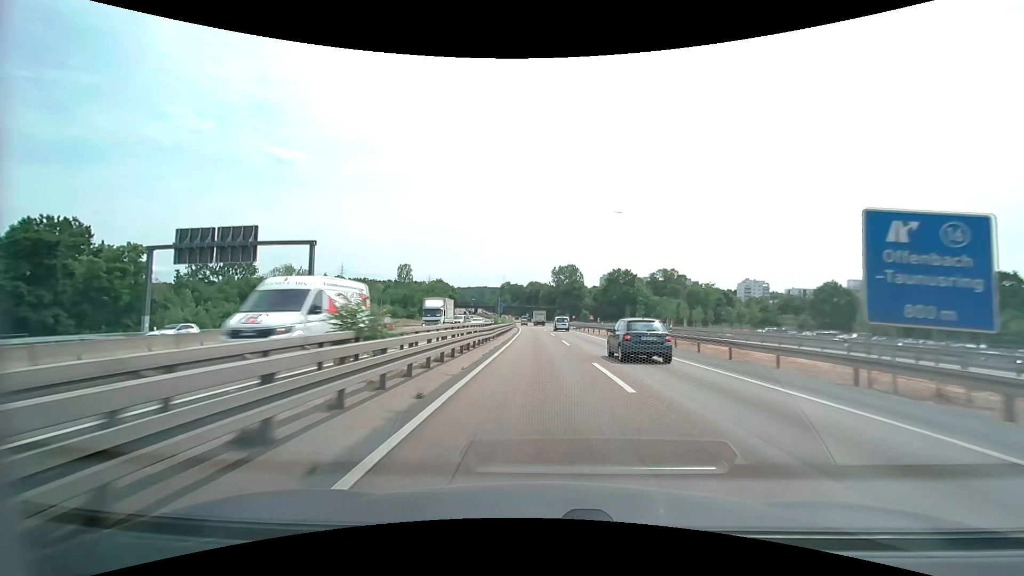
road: motorway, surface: asphalt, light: Day
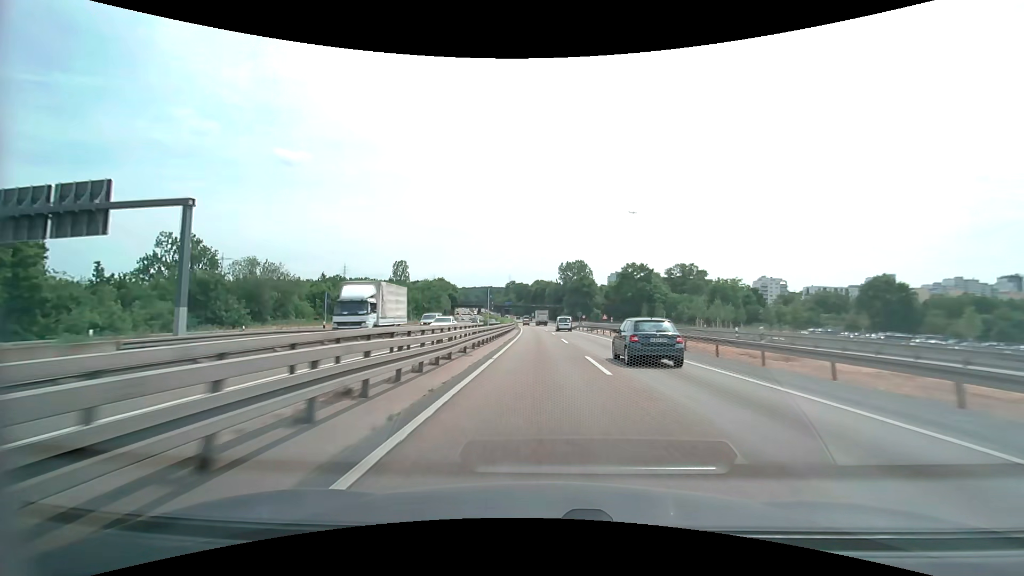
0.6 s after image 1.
(0.0, +15.0) m; 0°
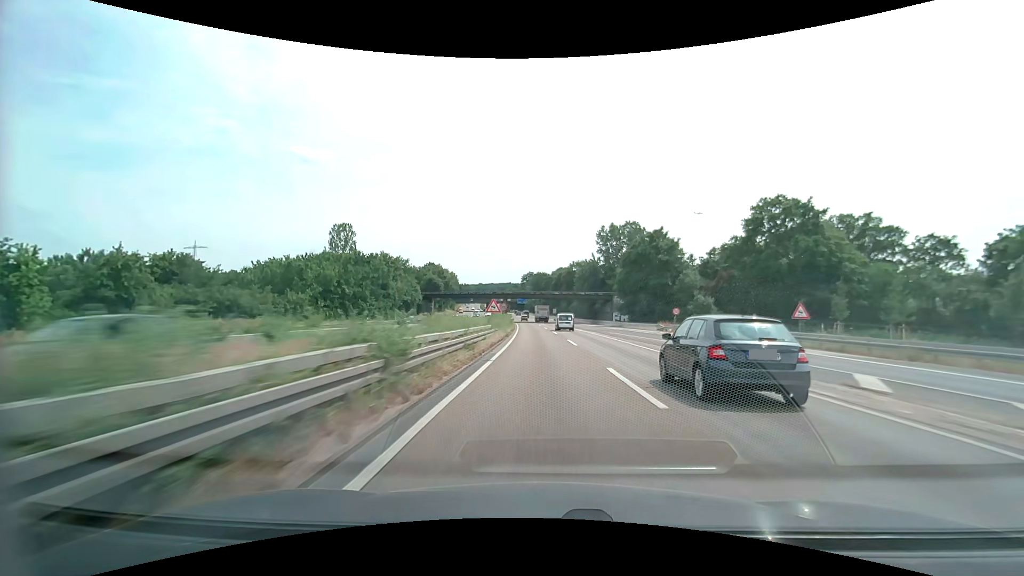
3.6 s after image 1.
(-1.8, +75.9) m; -2°
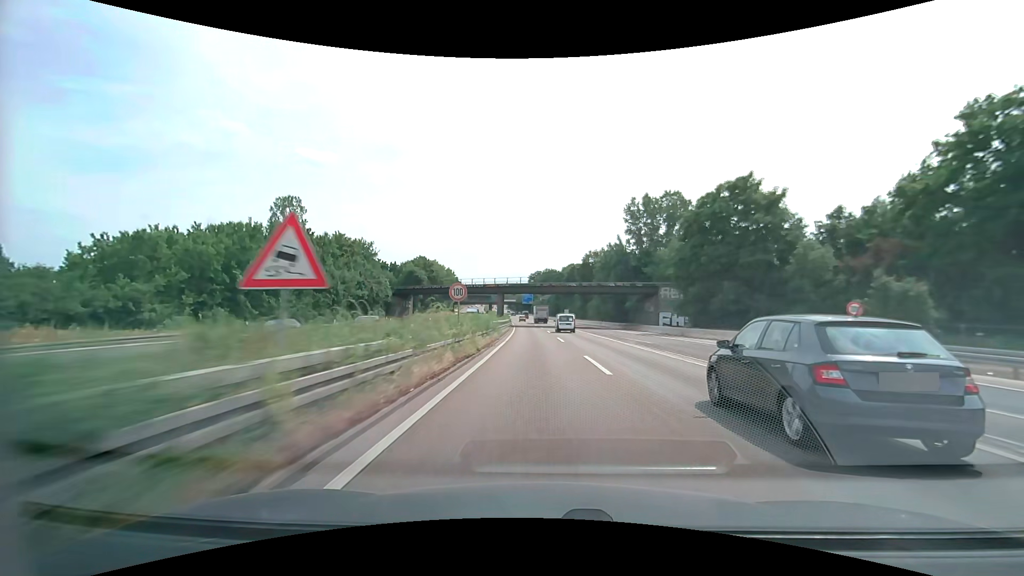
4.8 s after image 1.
(-0.3, +30.8) m; -1°
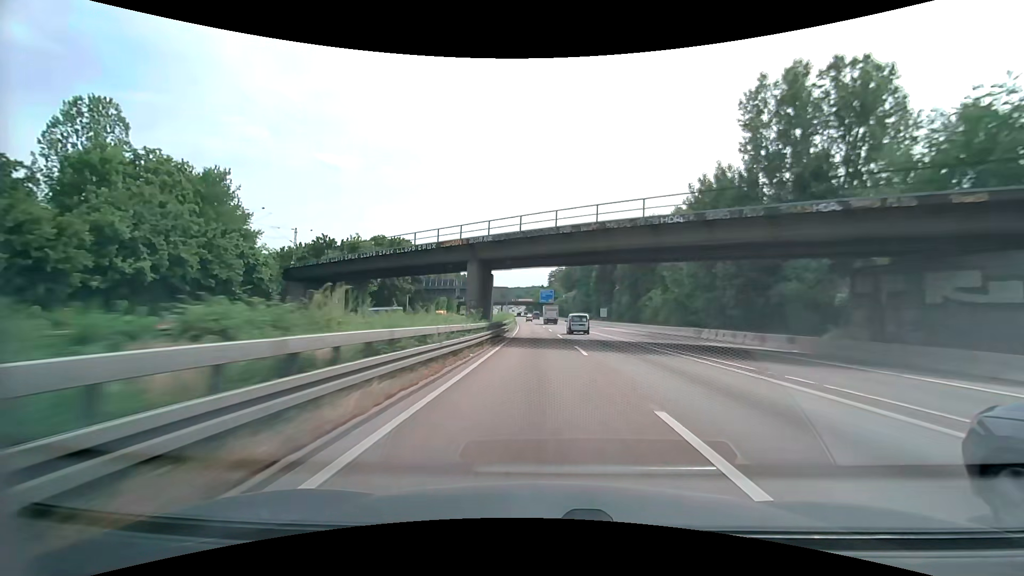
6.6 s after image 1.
(-0.9, +46.5) m; -2°
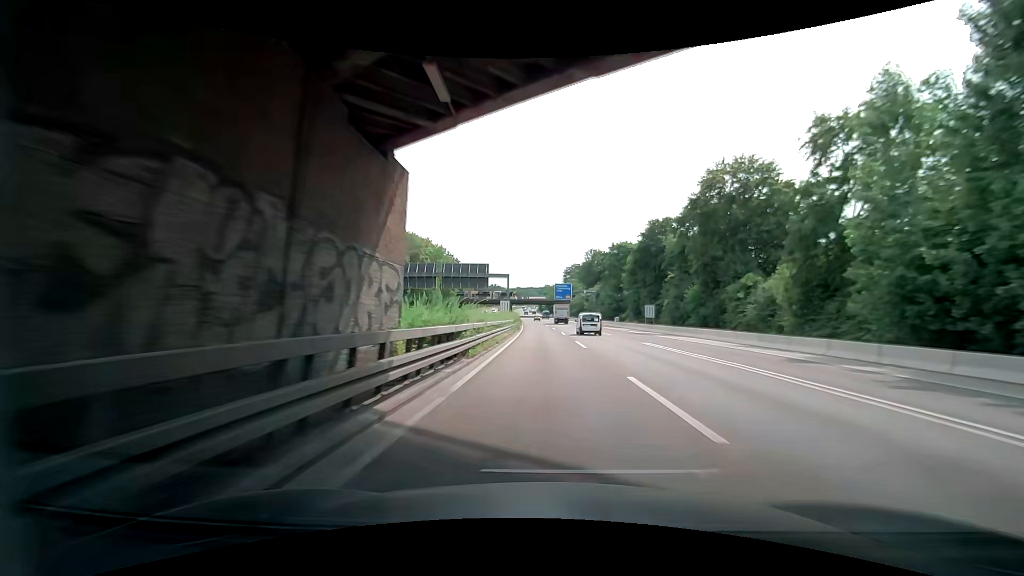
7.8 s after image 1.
(-0.5, +31.2) m; -2°
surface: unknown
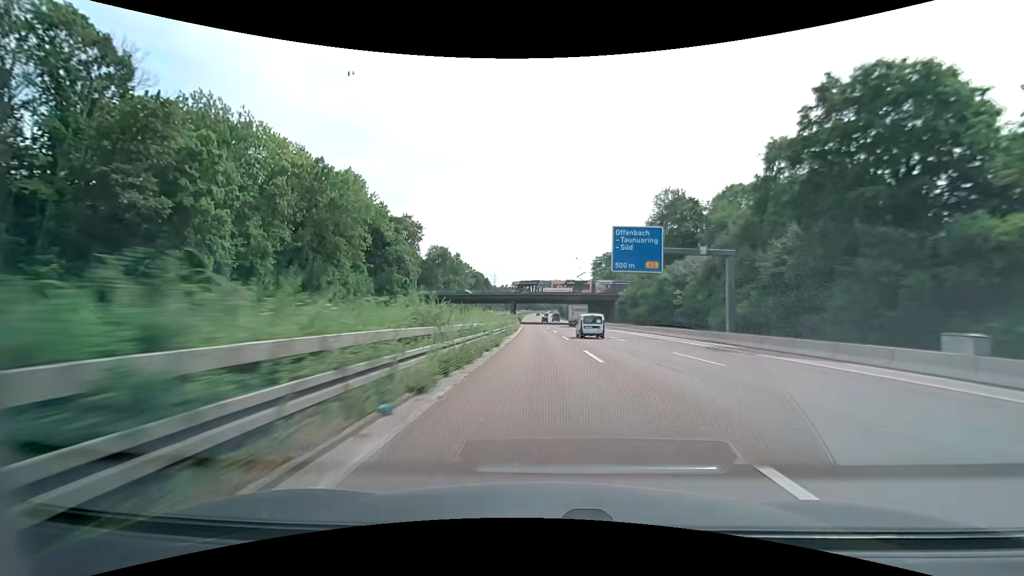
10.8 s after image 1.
(-1.4, +78.3) m; -2°
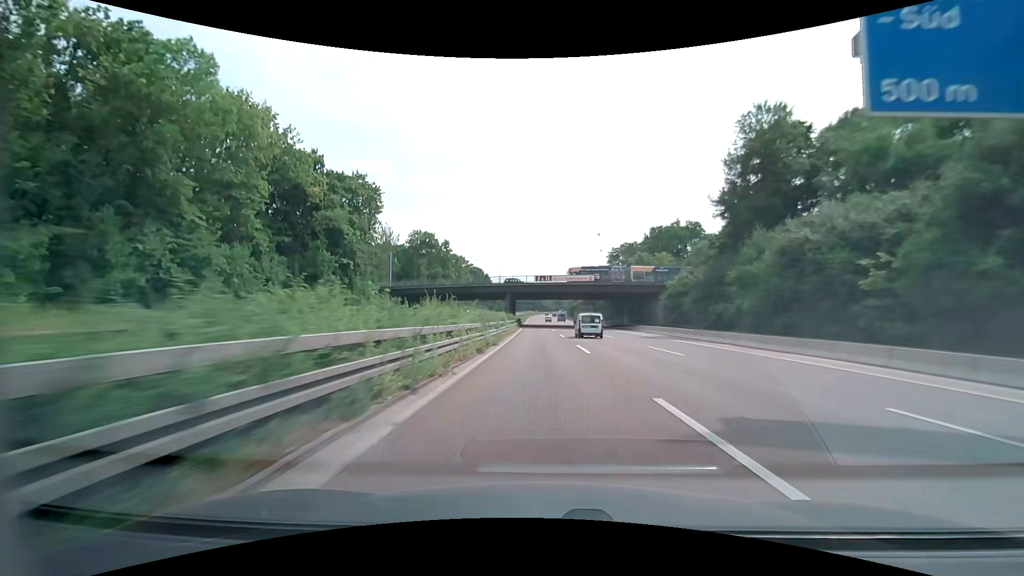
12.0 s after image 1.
(-0.3, +31.5) m; -1°
(0, +10) (0, +20) (0, +30) (0, +40) (0, +50) (0, +60) (0, +70) (0, +80) (0, +90) (+1, +100) m
